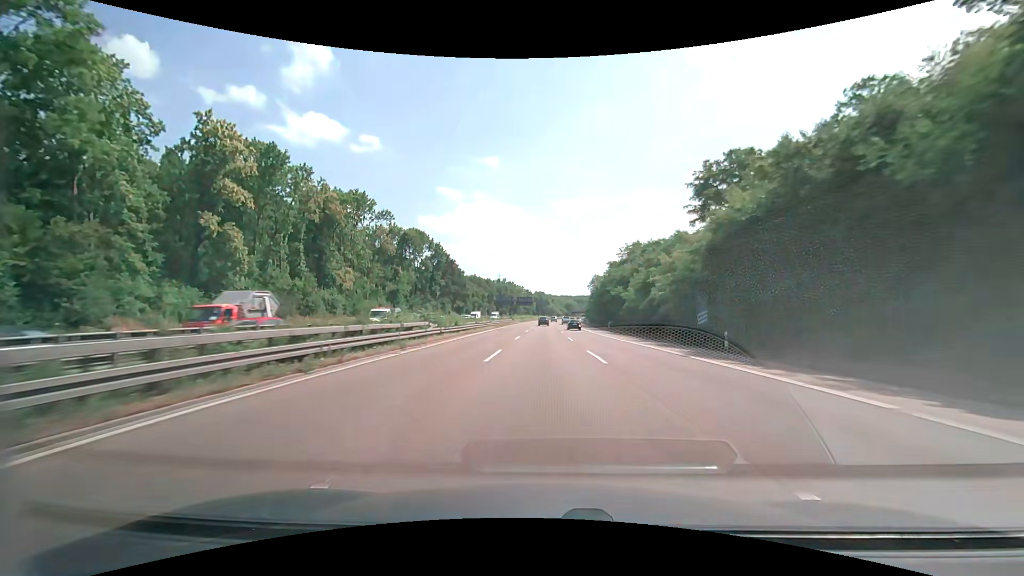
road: motorway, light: Day
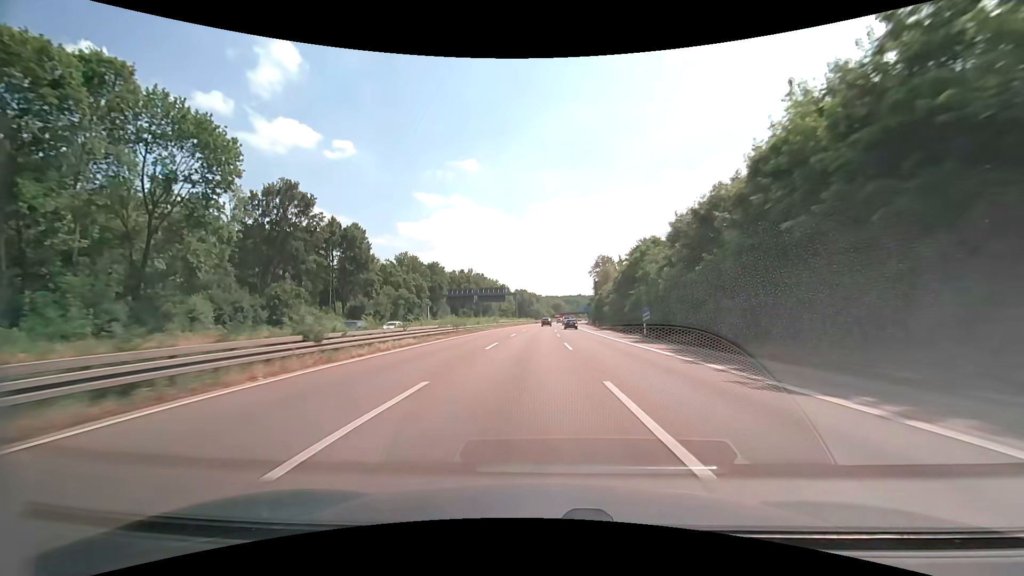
(+1.7, +82.7) m; +2°
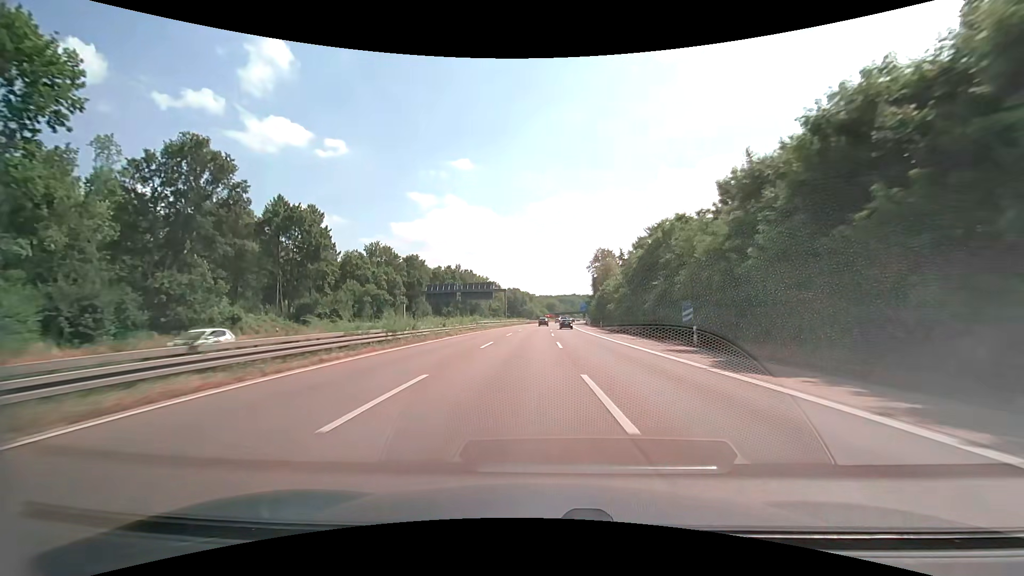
(+0.1, +16.3) m; +1°
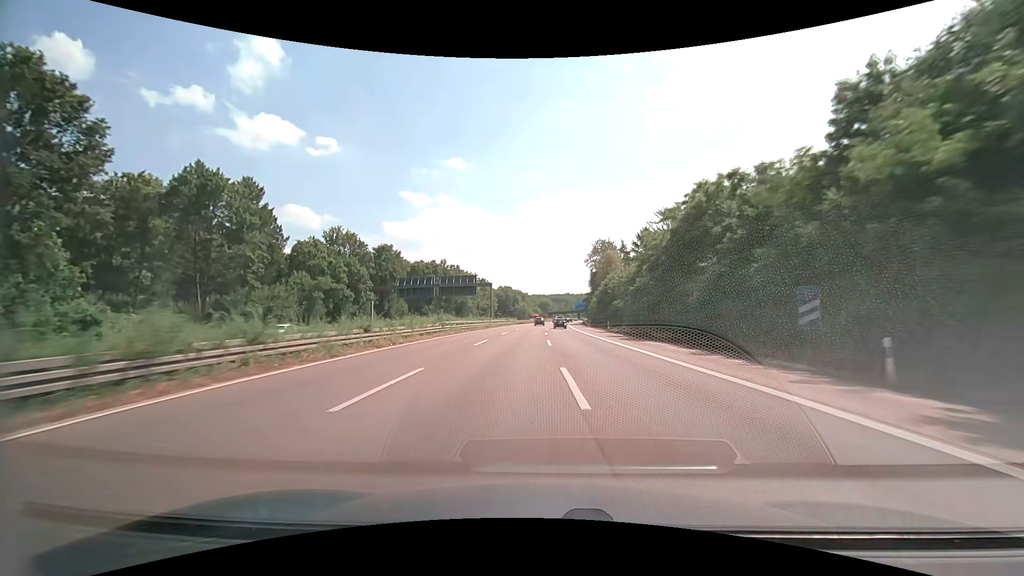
(+0.1, +16.2) m; +1°
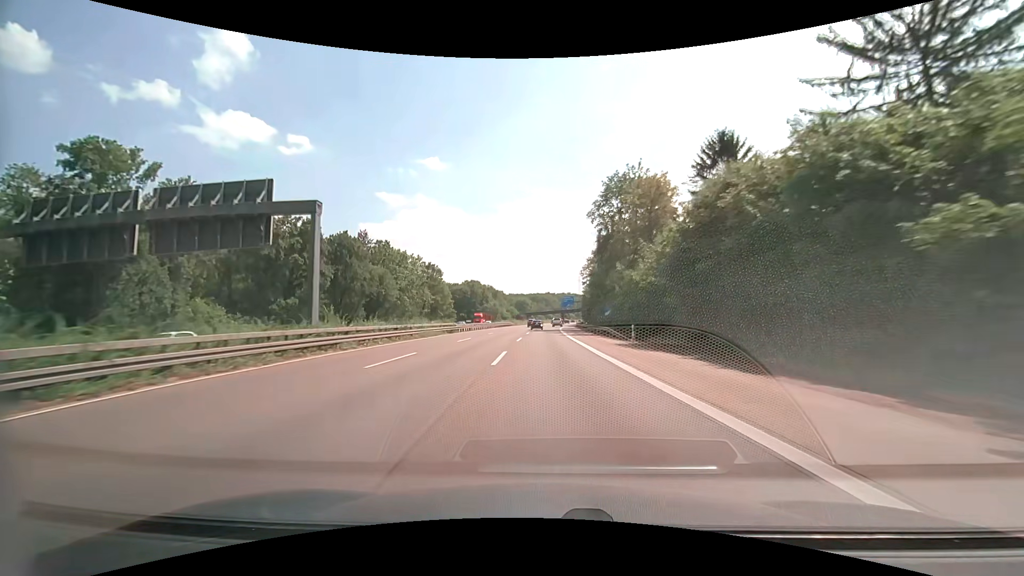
(+1.6, +63.7) m; +2°
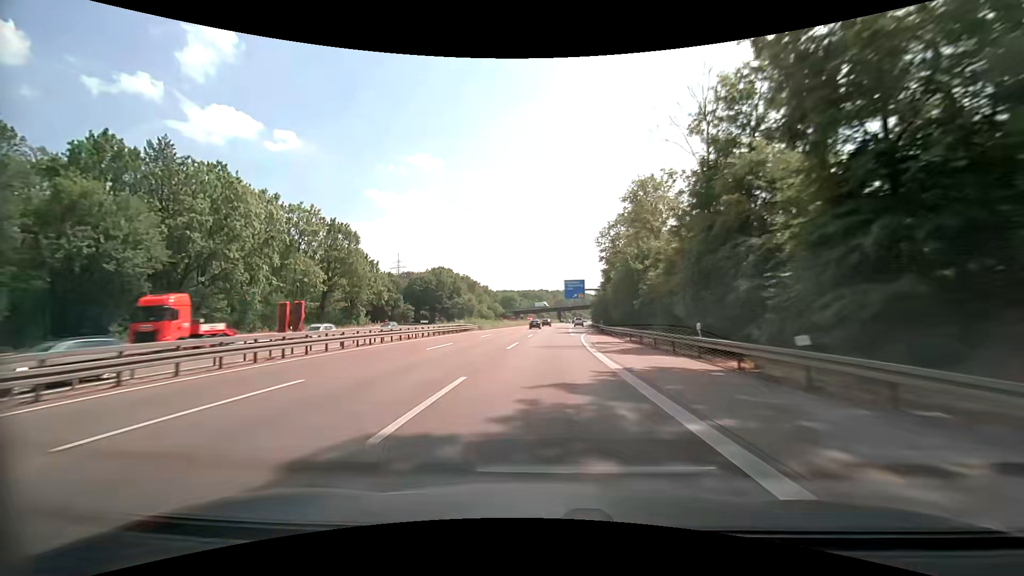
(+0.3, +62.5) m; +1°
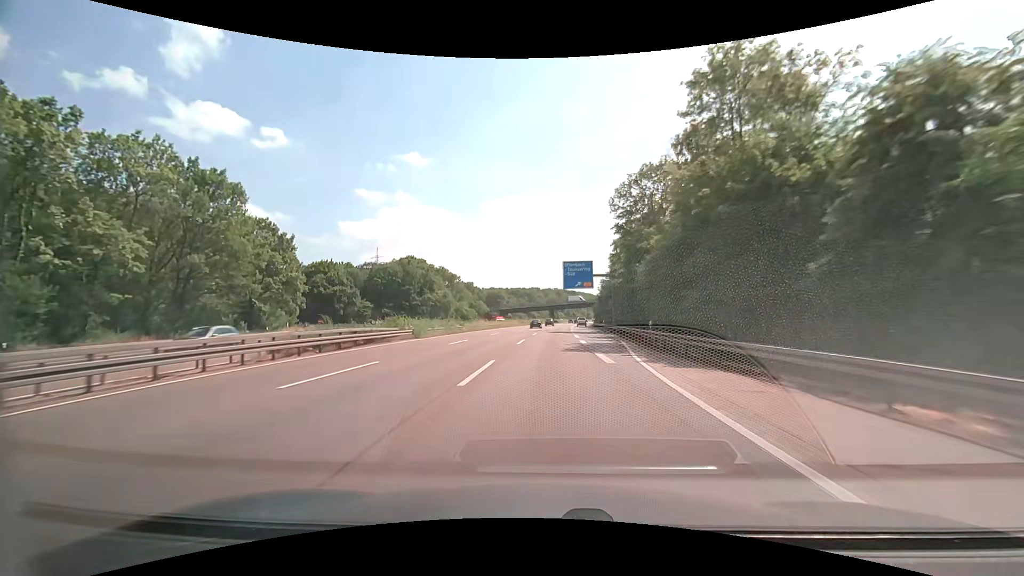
(+0.3, +30.9) m; +1°
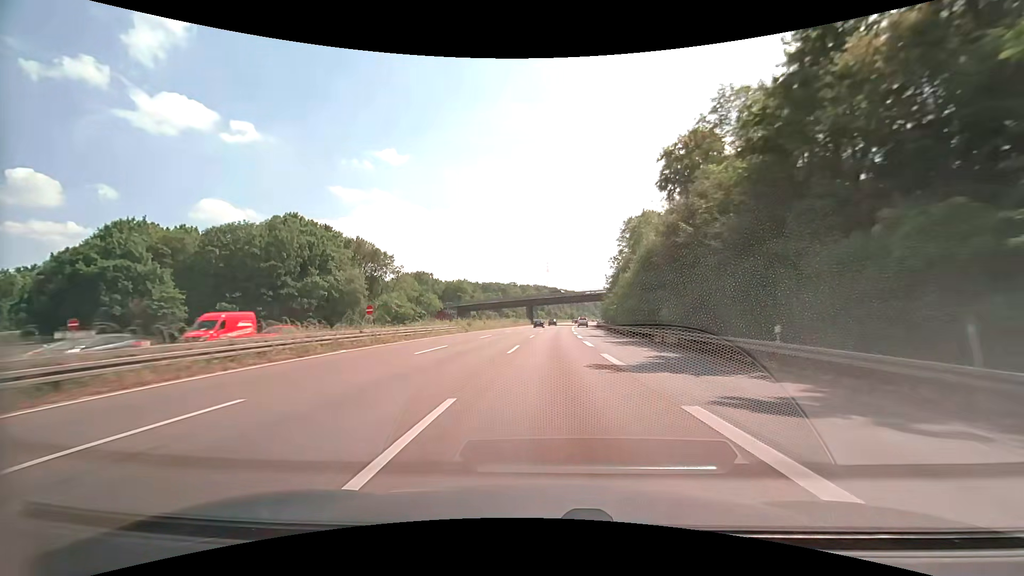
(+1.2, +61.1) m; +2°
(0, +10) (0, +20) (0, +30) (+1, +40) (+1, +50) (+1, +60) (+2, +70) (+2, +80) (+3, +90) (+4, +100) m
